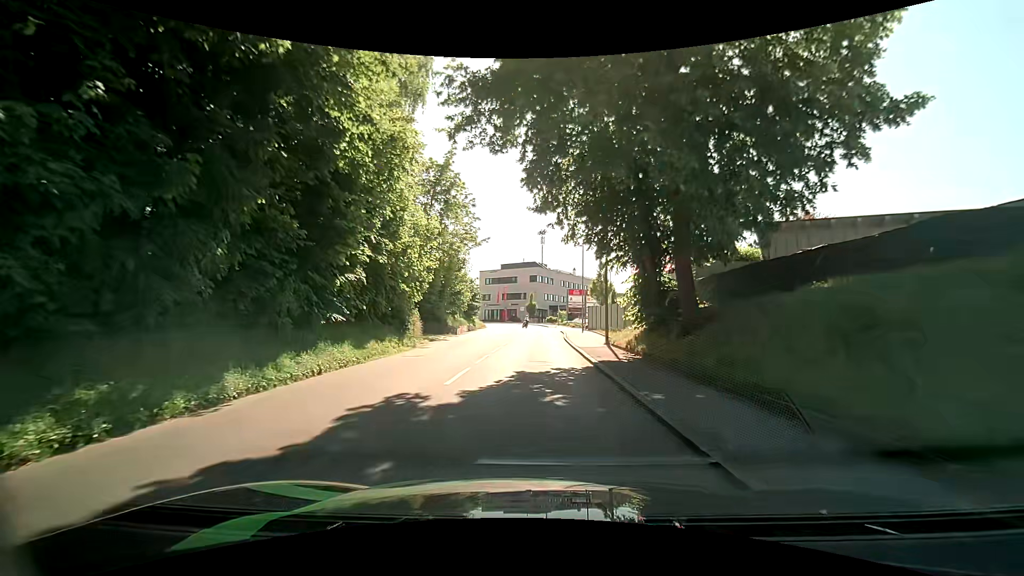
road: tertiary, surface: asphalt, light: Day
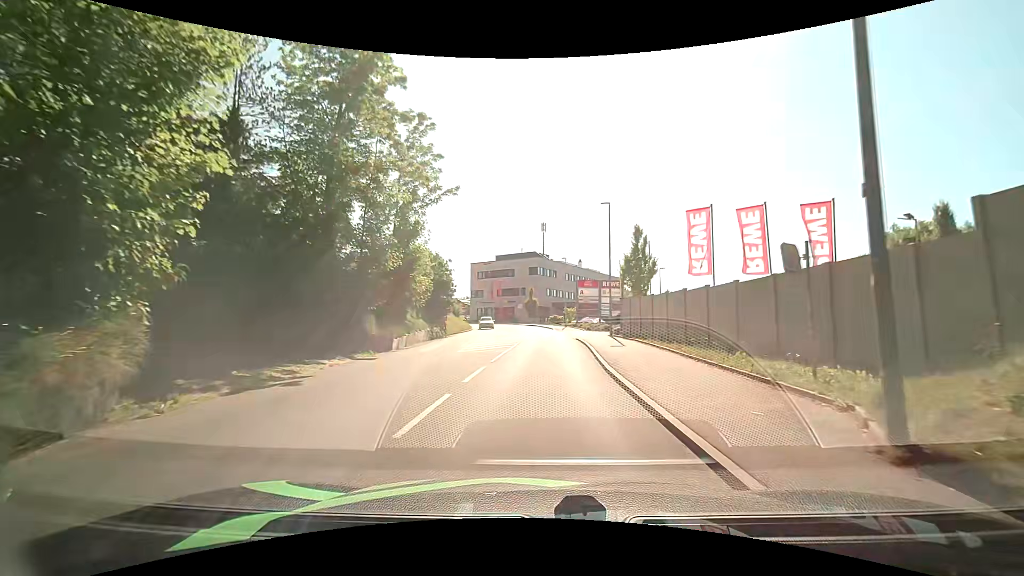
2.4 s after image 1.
(-0.1, +17.7) m; +1°
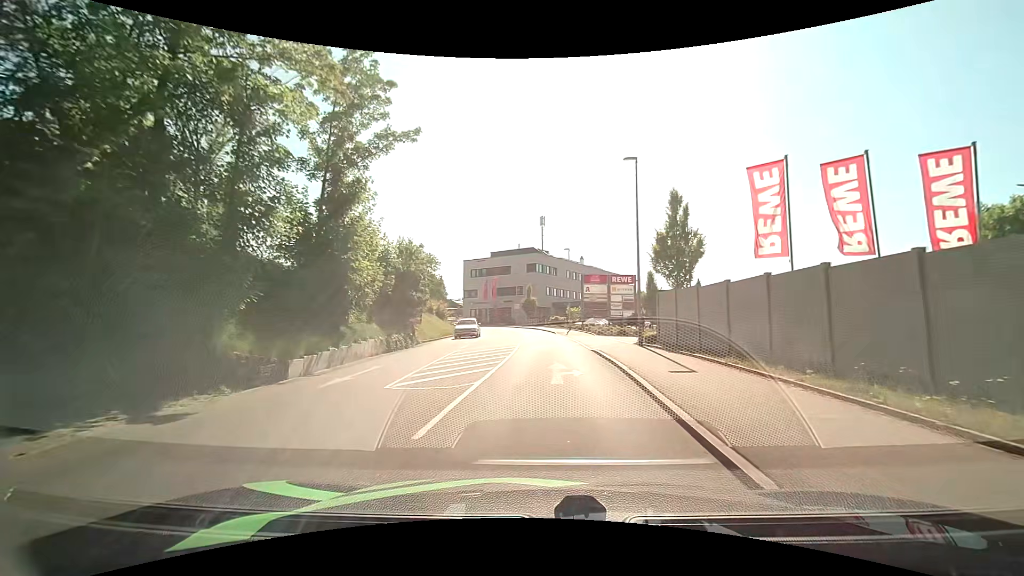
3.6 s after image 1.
(-0.1, +8.9) m; -1°
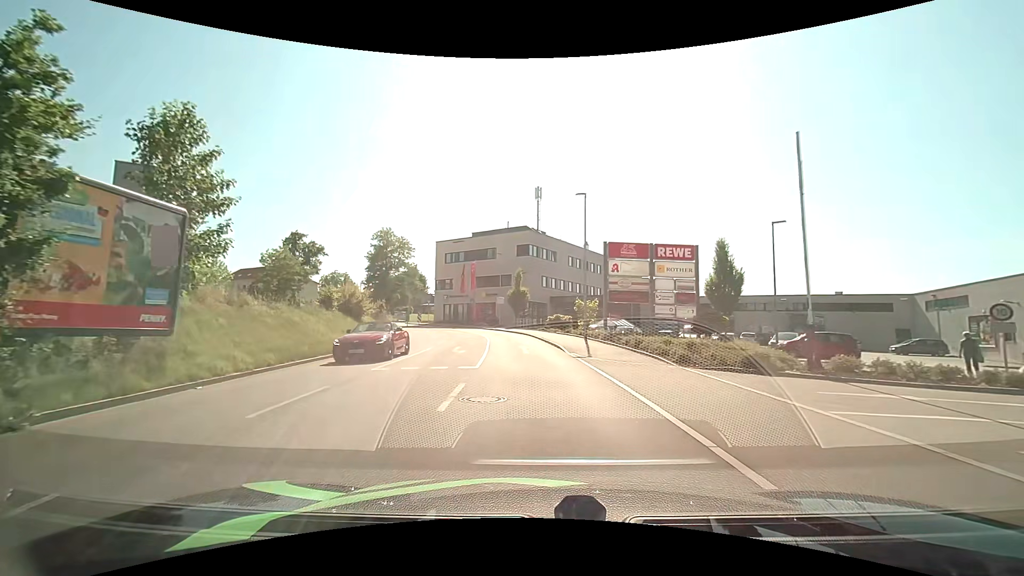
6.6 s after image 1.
(+0.2, +22.5) m; +1°
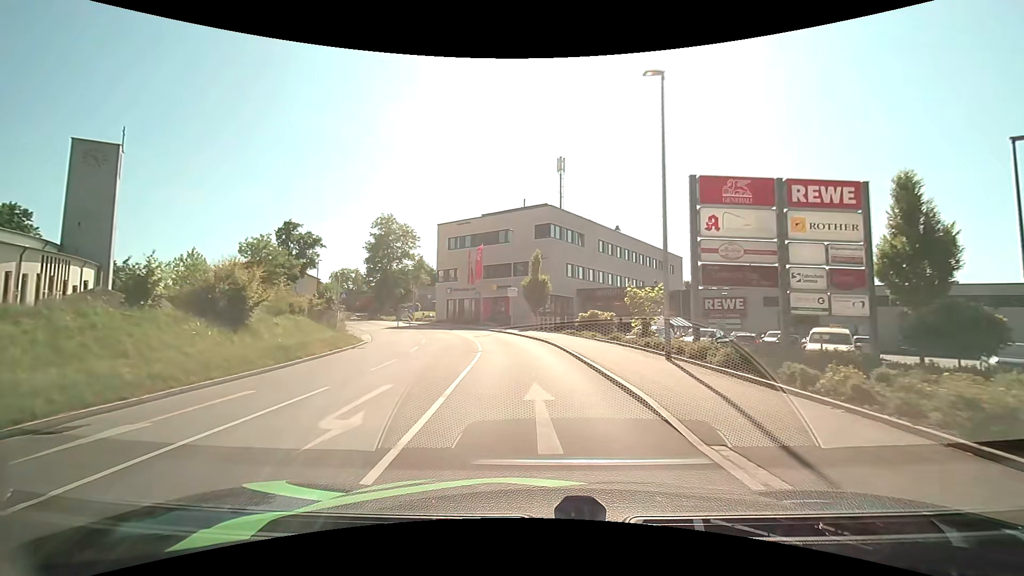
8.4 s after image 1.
(-0.2, +13.7) m; -2°
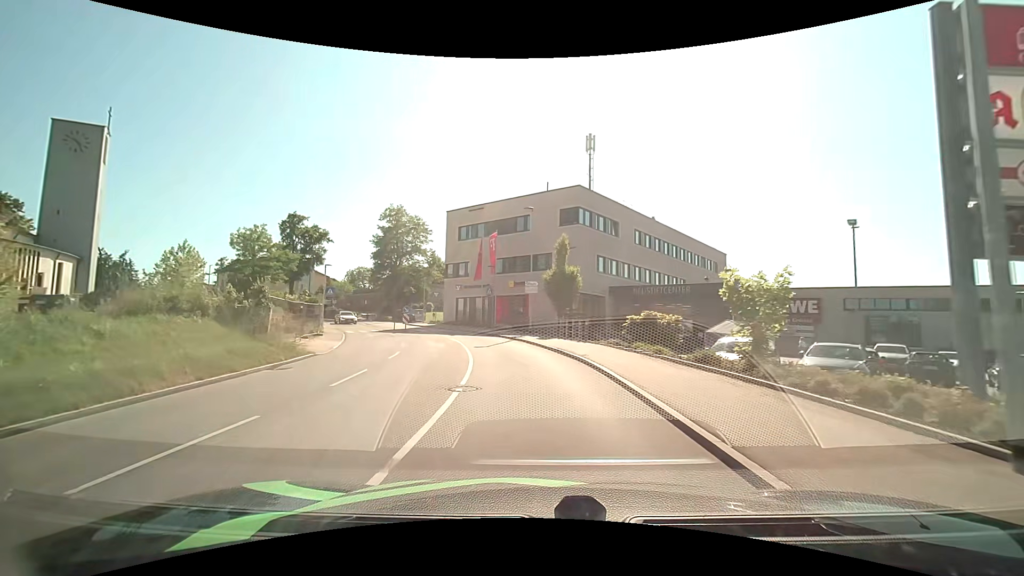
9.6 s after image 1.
(-0.3, +9.1) m; -3°
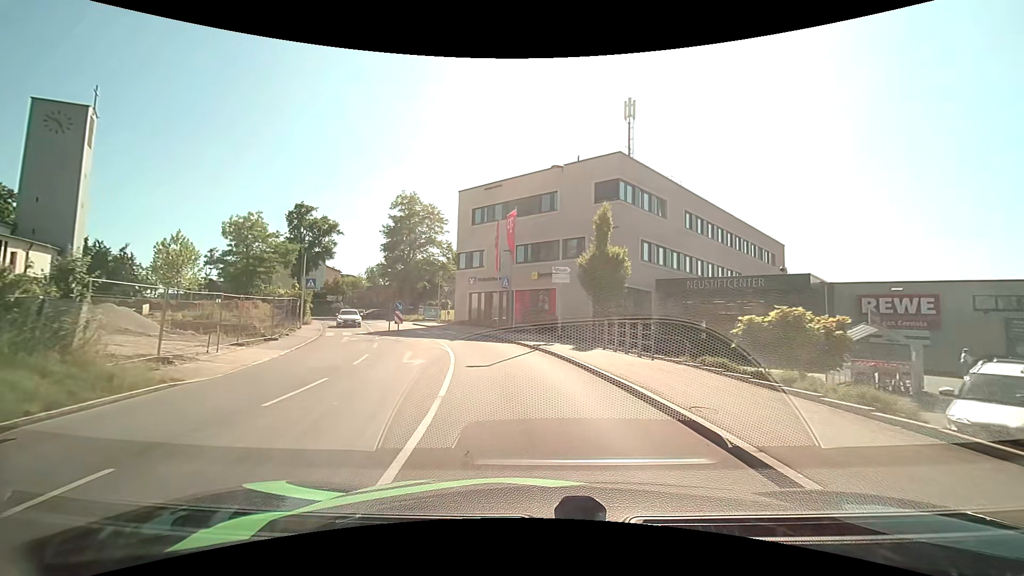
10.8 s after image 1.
(-0.2, +8.7) m; -3°
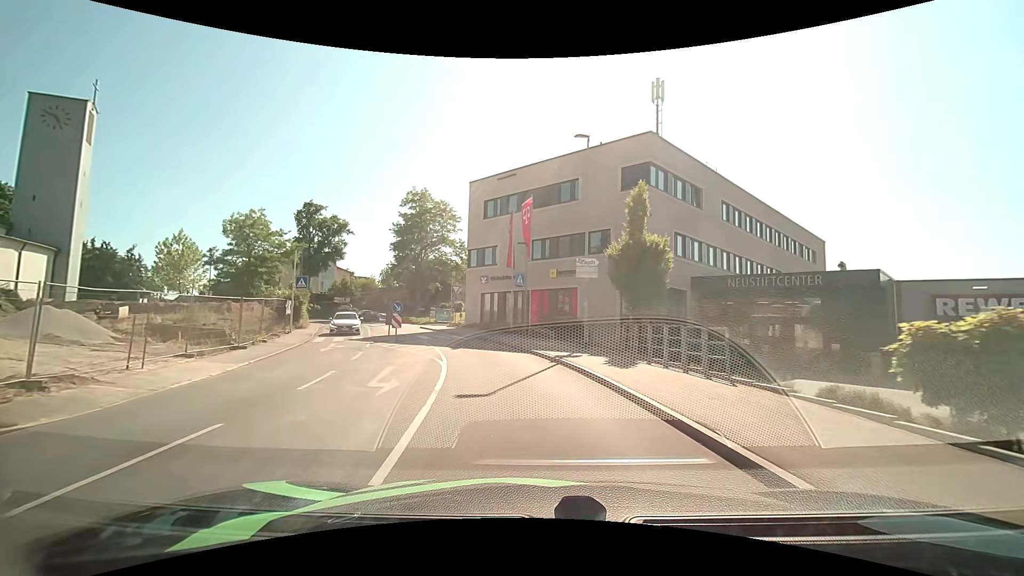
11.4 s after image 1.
(0.0, +4.2) m; -1°
